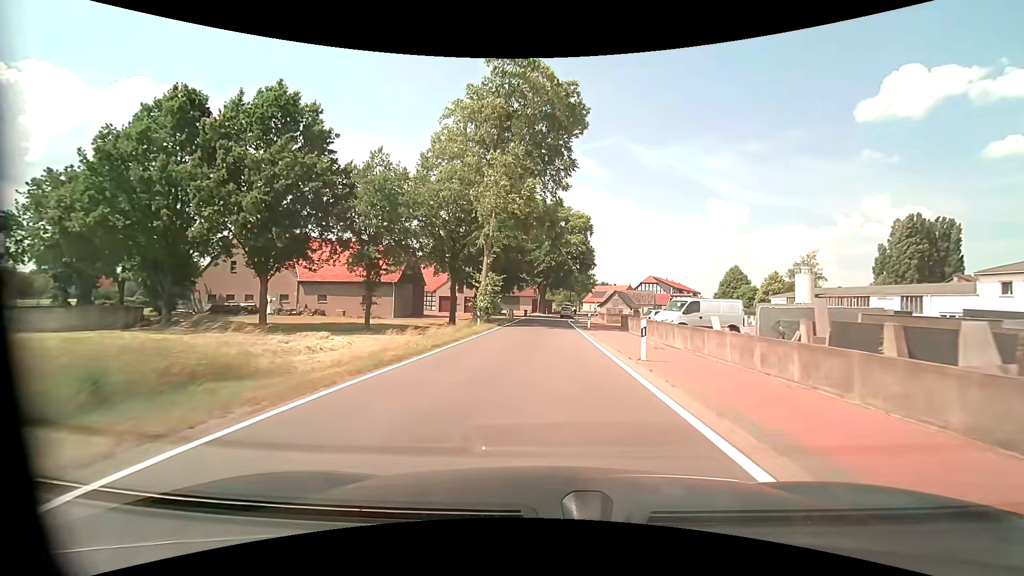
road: tertiary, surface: asphalt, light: Day
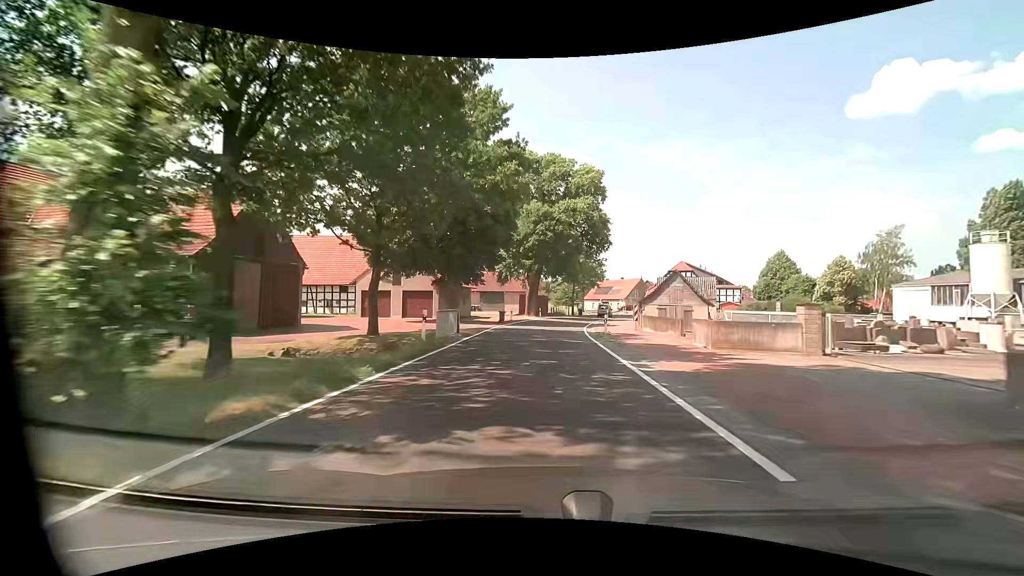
(+0.2, +31.1) m; +1°
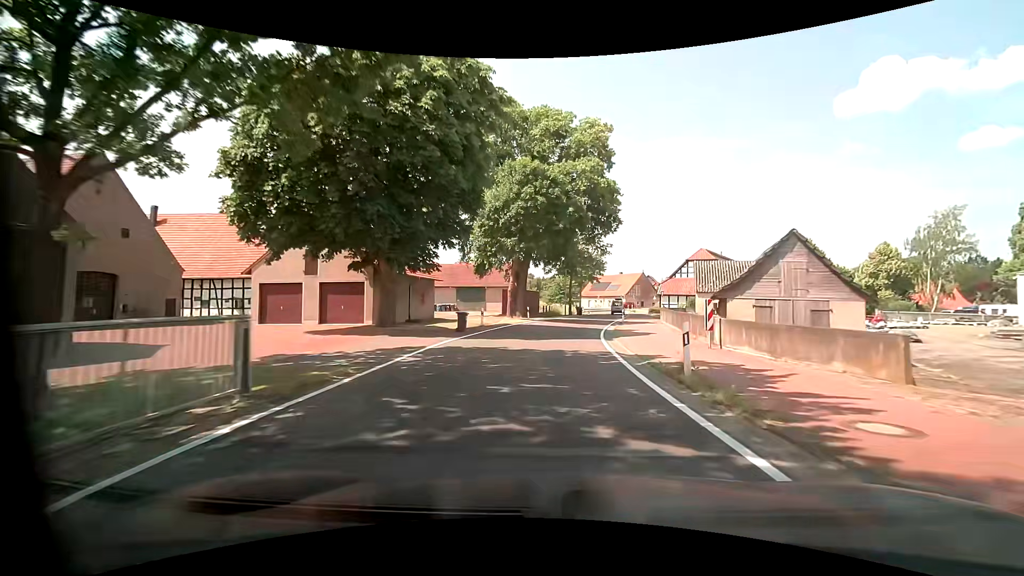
(+0.1, +15.6) m; 0°
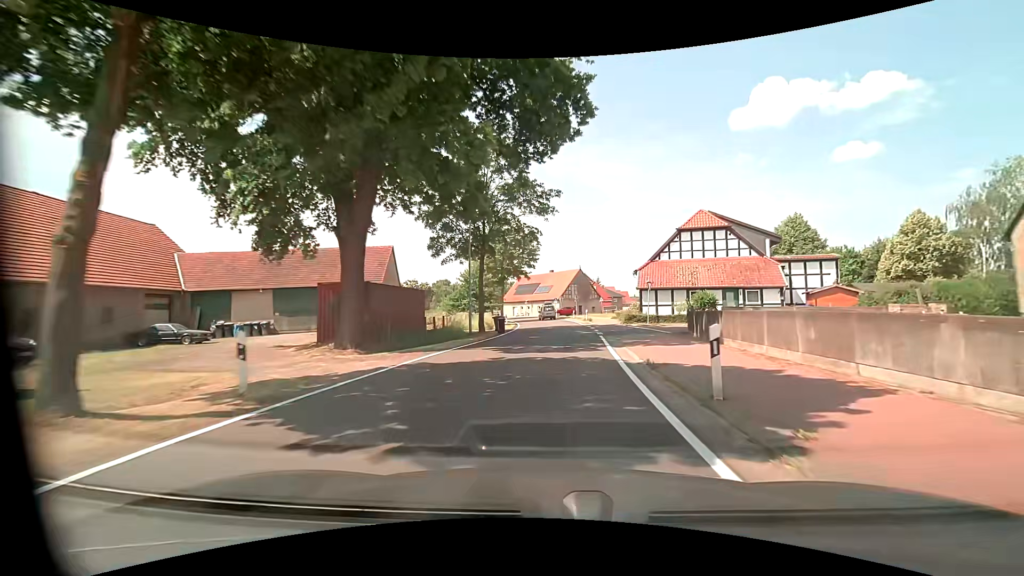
(+2.3, +31.0) m; +9°
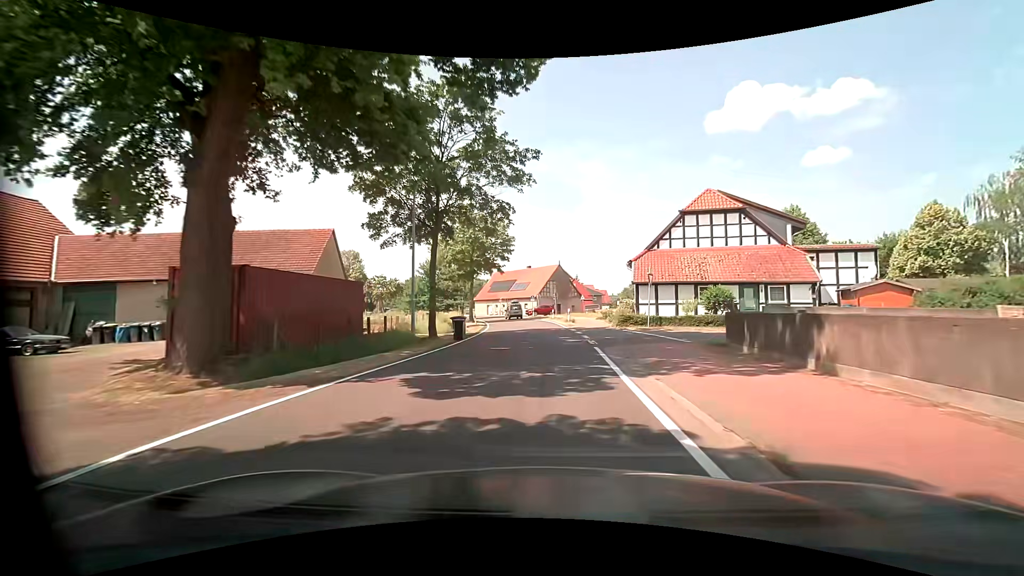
(+0.2, +7.7) m; +3°
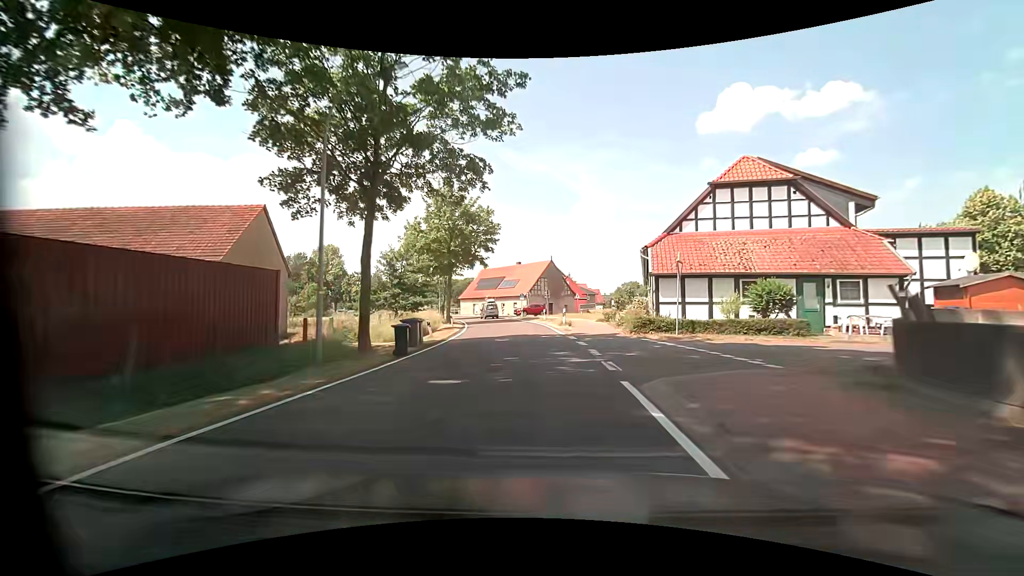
(+0.1, +7.7) m; +1°
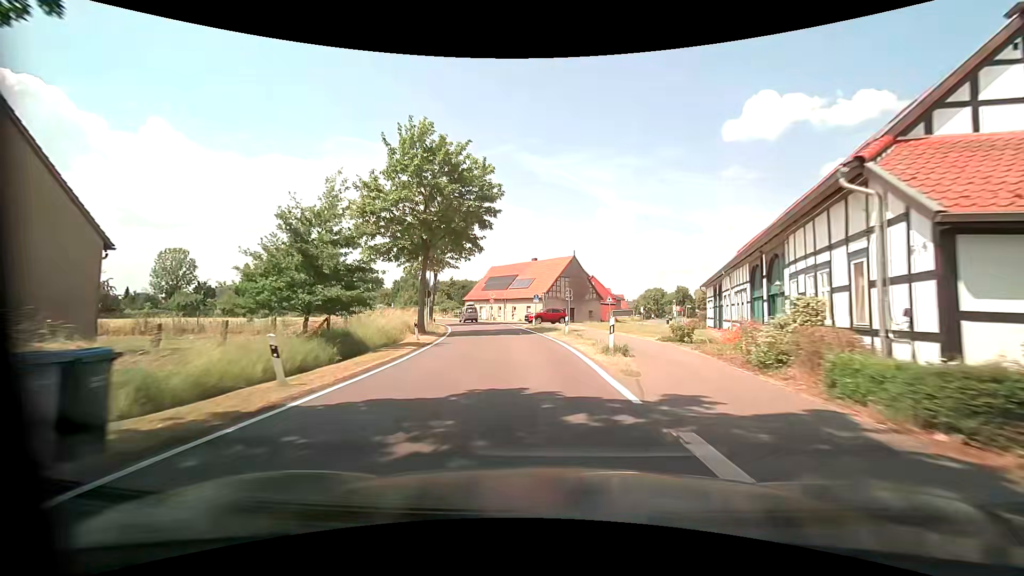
(-0.2, +15.5) m; -3°
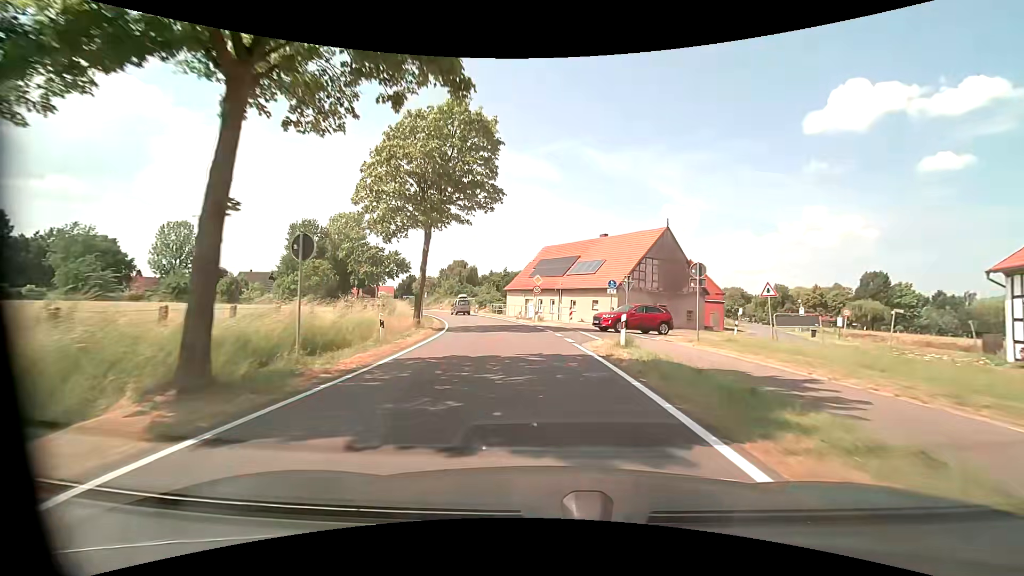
(-1.1, +23.2) m; -6°
(0, +10) (-1, +20) (-2, +30) (-4, +40) (-7, +49) (-10, +59) (-14, +68) (-18, +77) (-22, +86) (-27, +95) m
